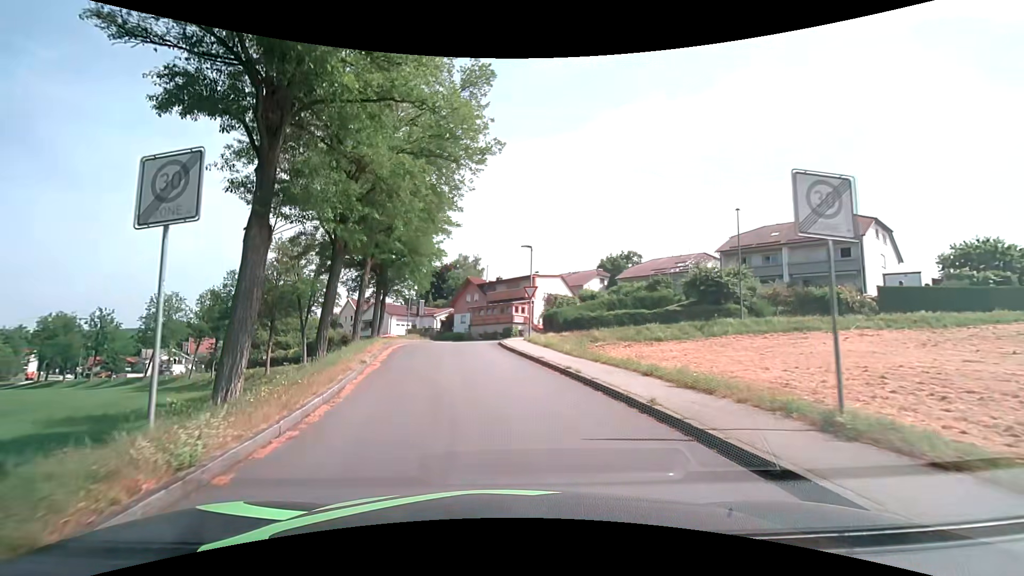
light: Day
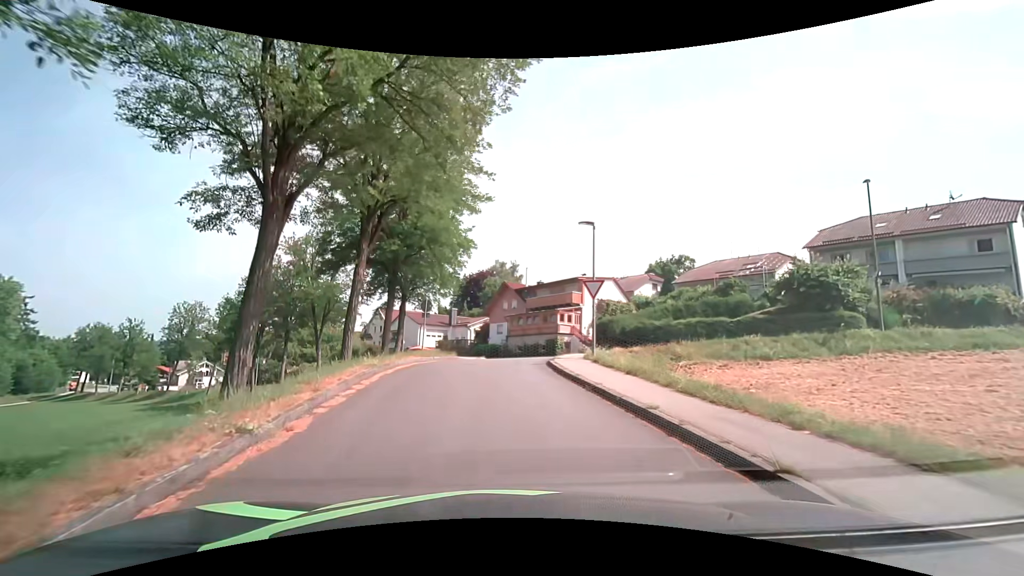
(-0.4, +8.2) m; -5°
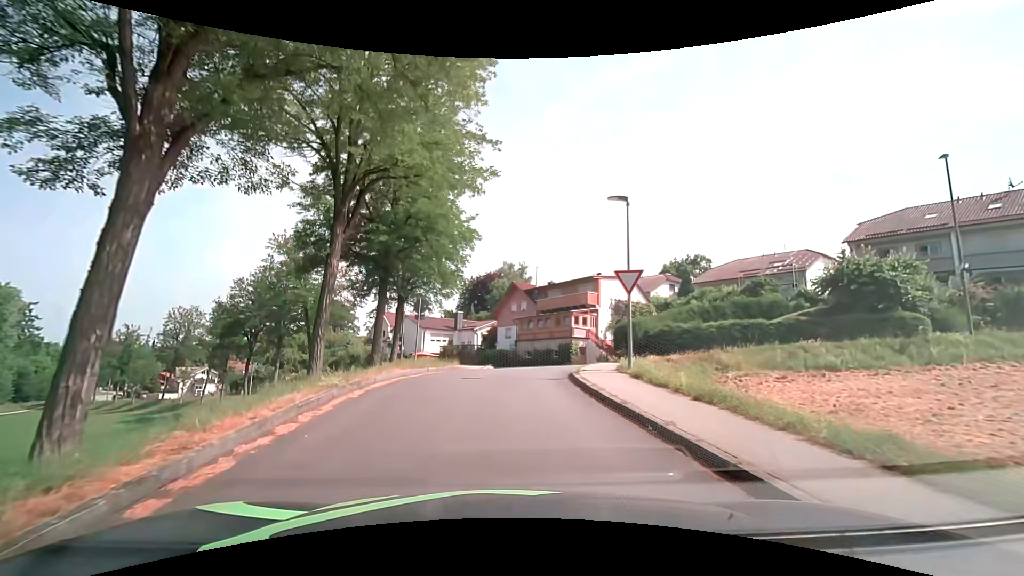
(0.0, +4.0) m; 0°
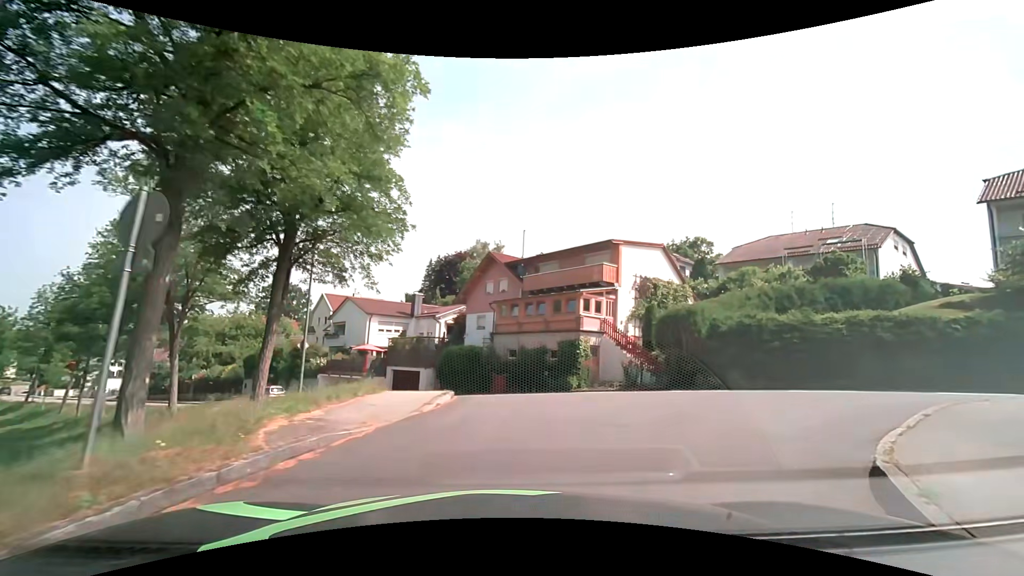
(-0.5, +14.5) m; +3°
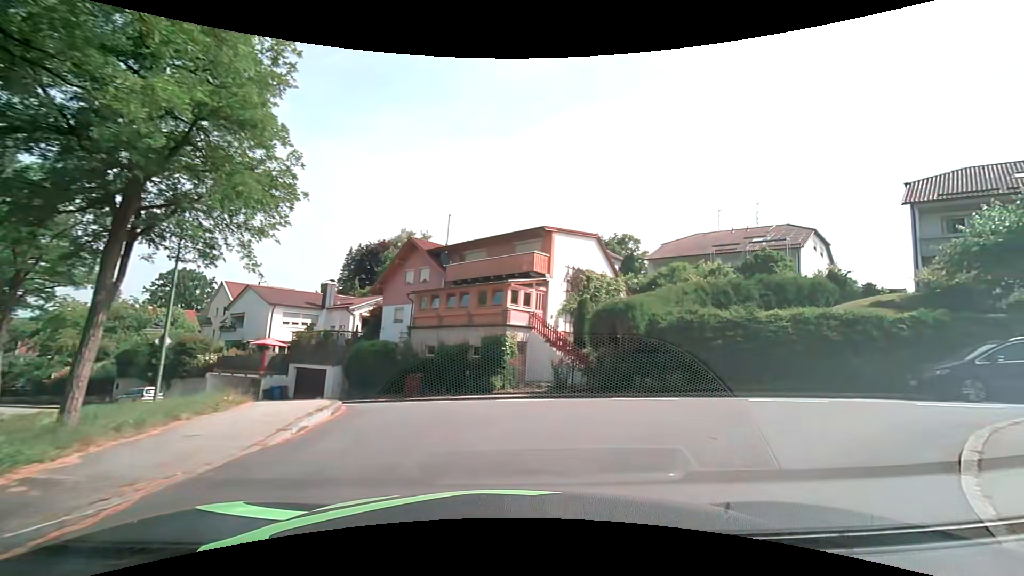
(+0.1, +2.9) m; +10°
